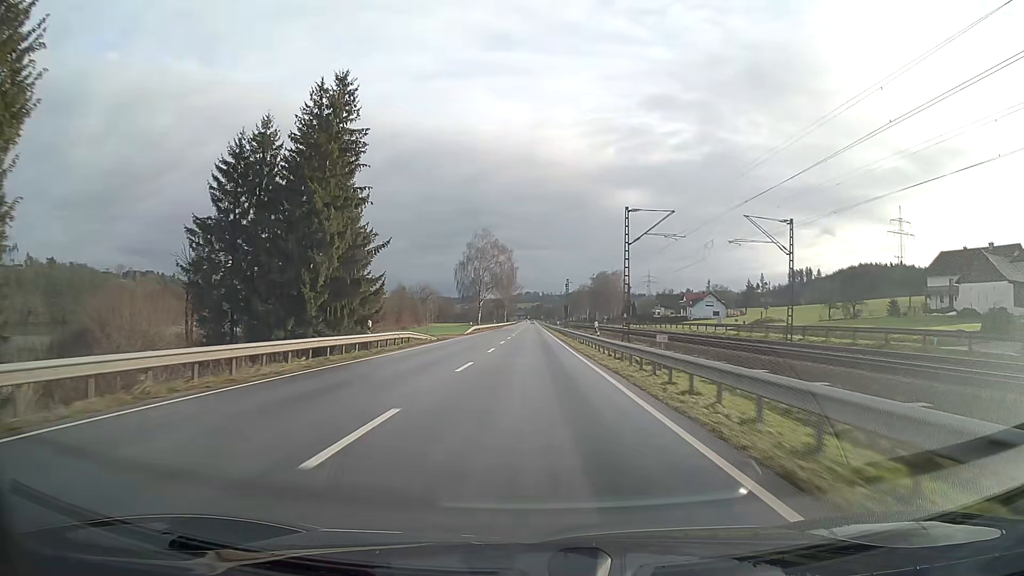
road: primary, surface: asphalt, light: Day
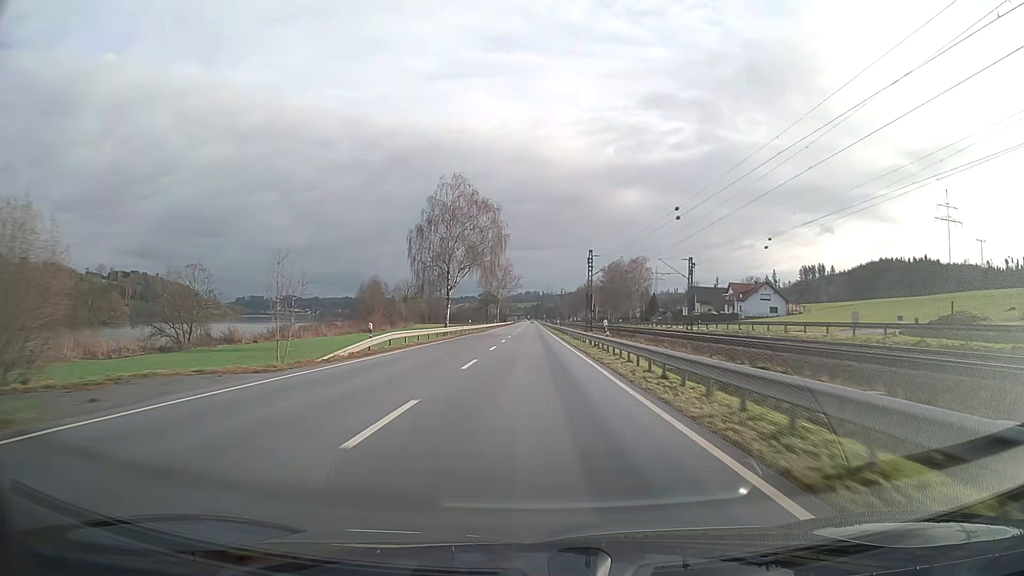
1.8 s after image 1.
(0.0, +47.4) m; 0°
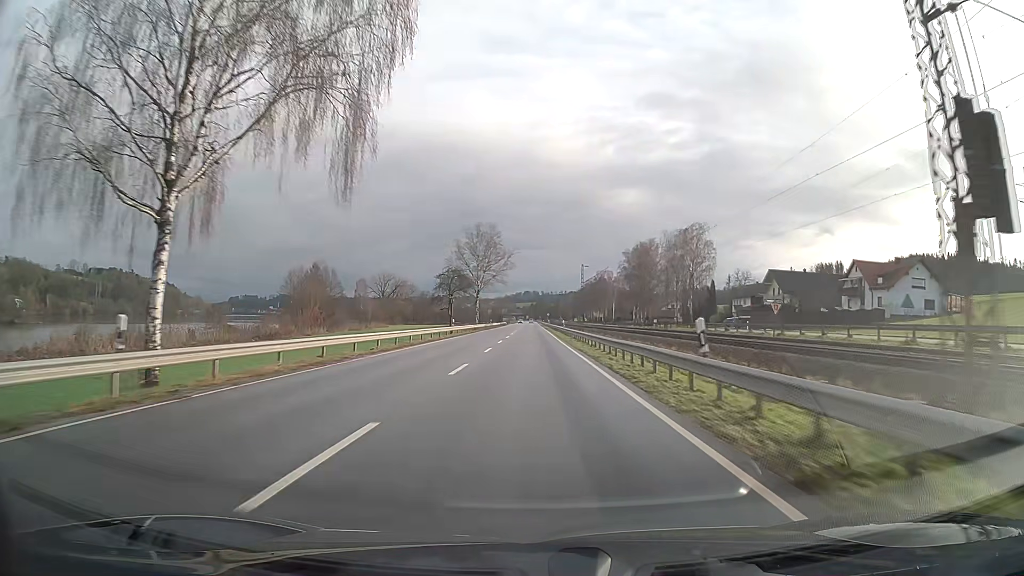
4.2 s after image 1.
(0.0, +63.1) m; 0°
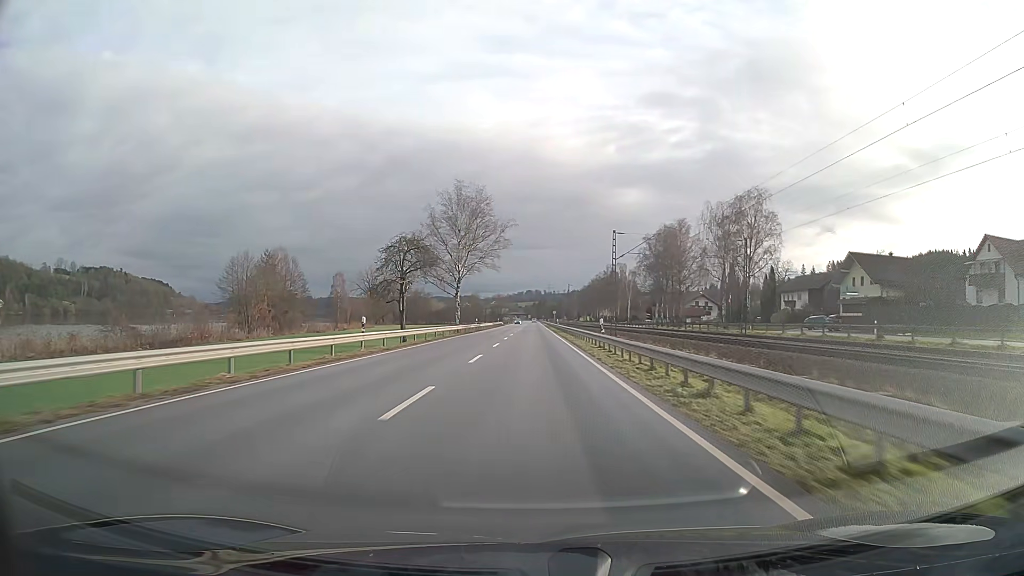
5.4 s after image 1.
(-0.1, +31.6) m; 0°
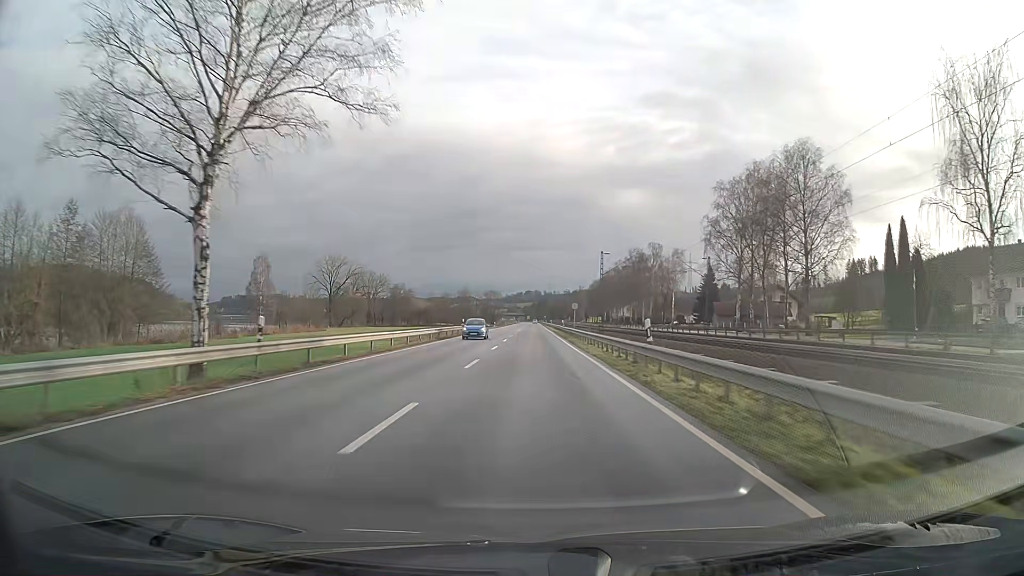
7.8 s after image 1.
(0.0, +63.1) m; 0°
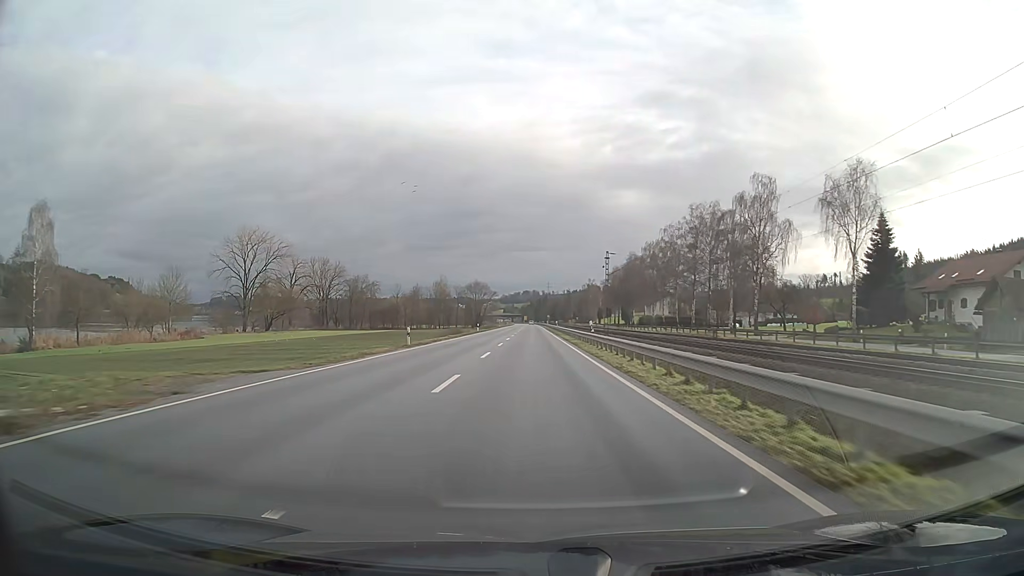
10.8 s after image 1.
(0.0, +79.0) m; 0°
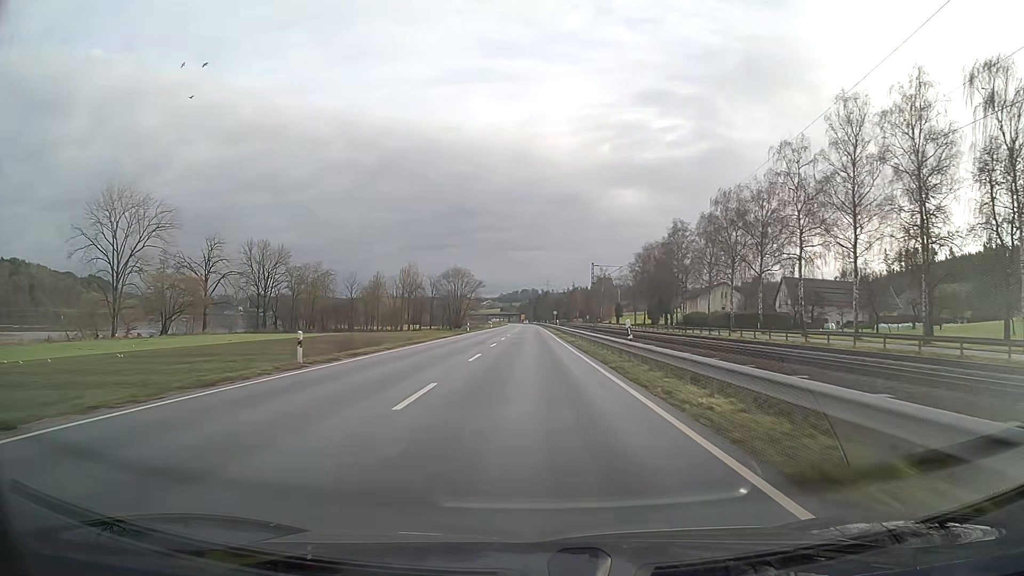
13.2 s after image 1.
(+0.1, +63.1) m; 0°
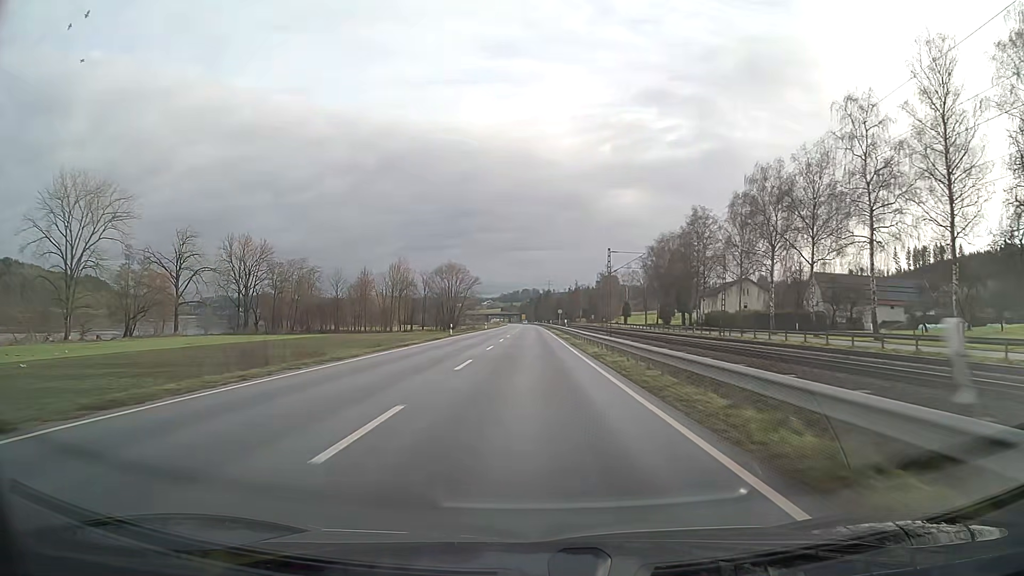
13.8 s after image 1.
(0.0, +15.8) m; 0°
(0, +10) (0, +20) (0, +30) (0, +40) (0, +50) (0, +60) (0, +70) (0, +80) (0, +90) (0, +100) m
